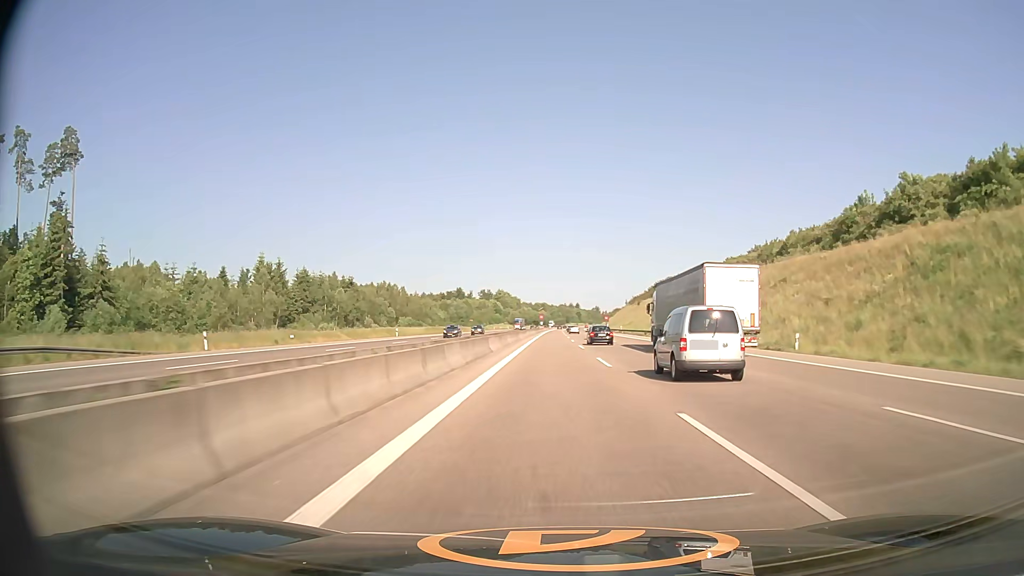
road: motorway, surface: asphalt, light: Day
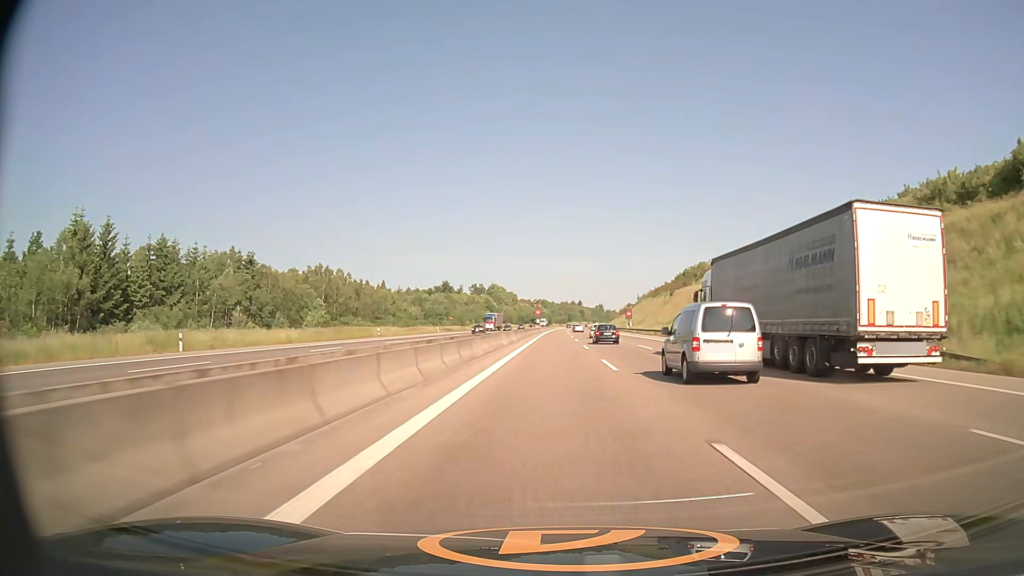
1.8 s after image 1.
(0.0, +56.6) m; 0°
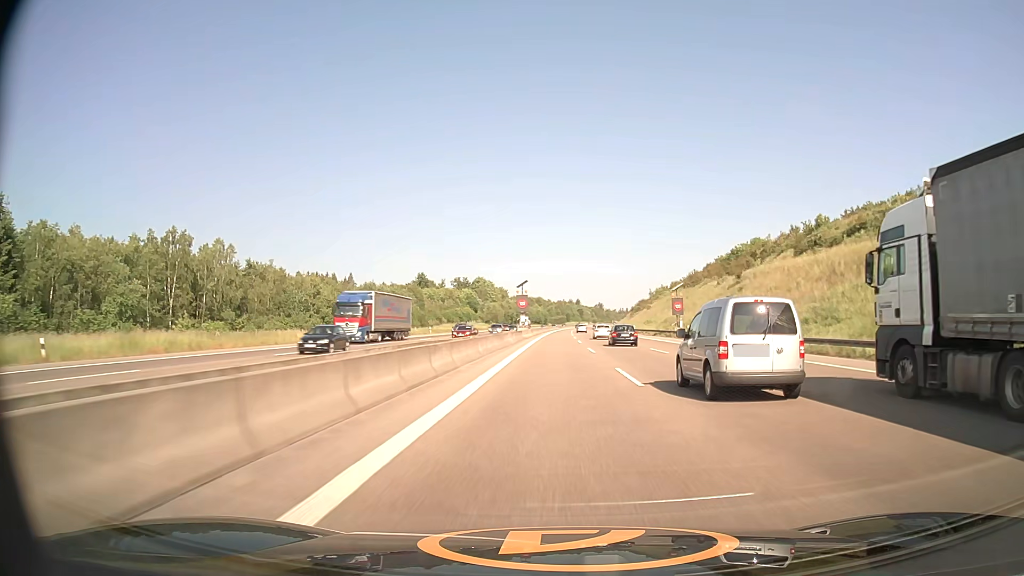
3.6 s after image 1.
(+0.2, +58.7) m; 0°
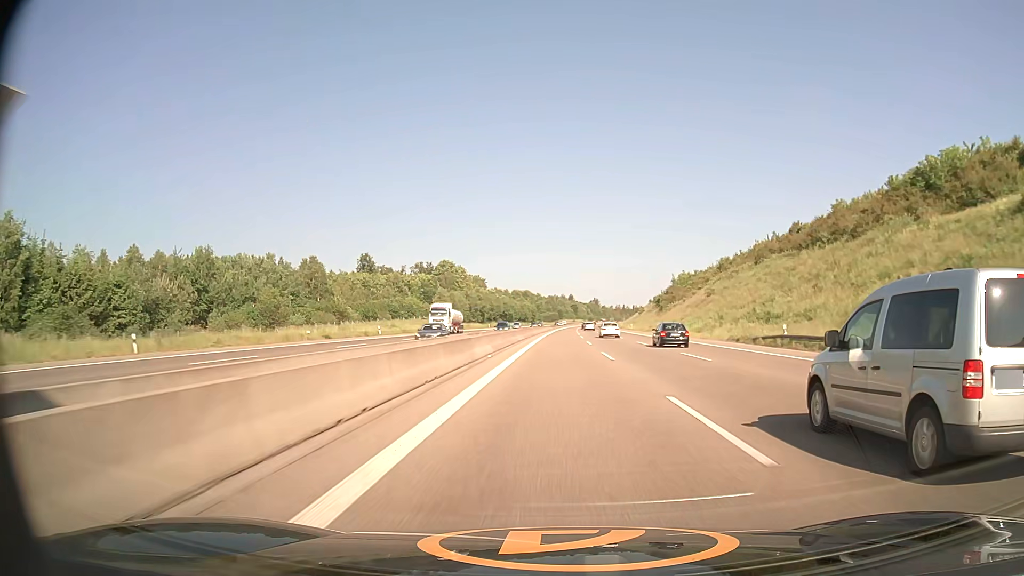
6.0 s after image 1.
(+0.5, +80.3) m; +1°
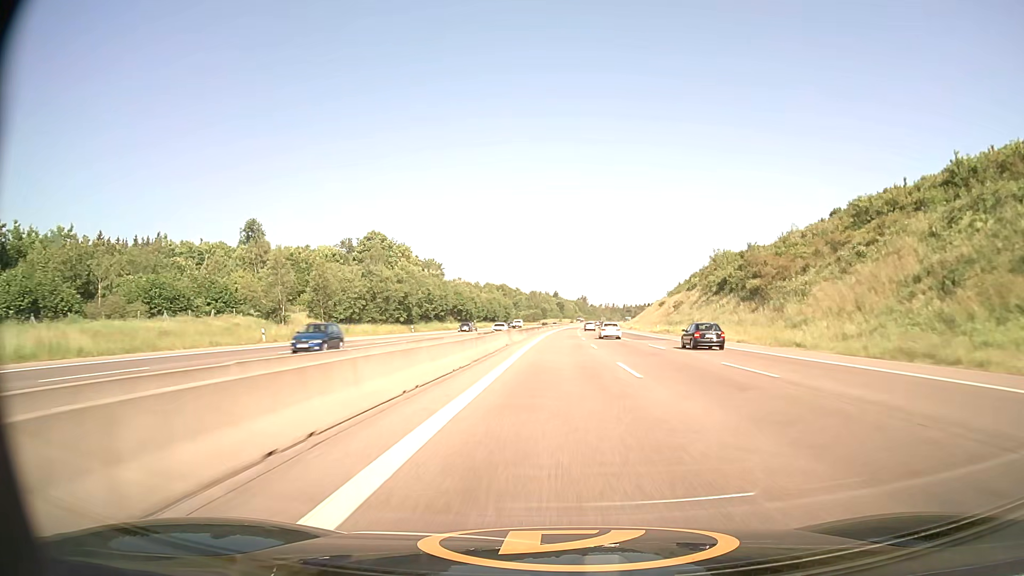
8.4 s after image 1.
(+1.1, +80.3) m; +1°
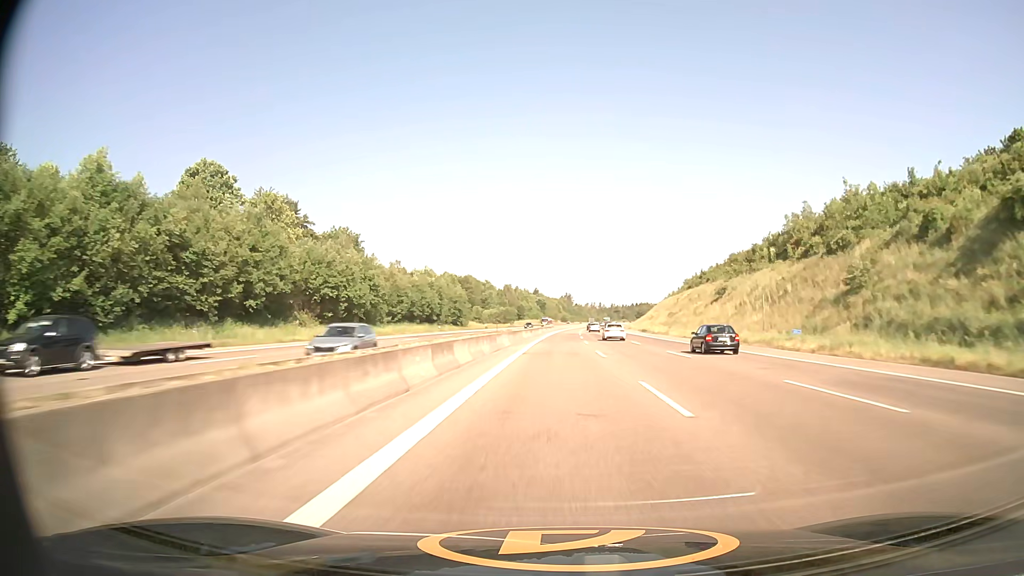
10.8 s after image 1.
(+1.1, +79.6) m; +1°
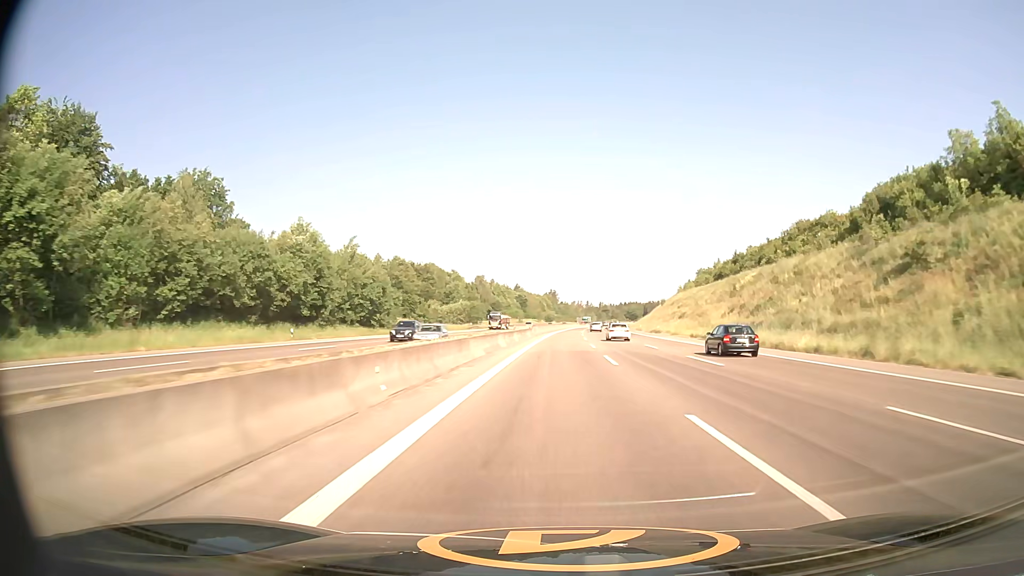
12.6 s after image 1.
(+0.8, +59.6) m; +1°
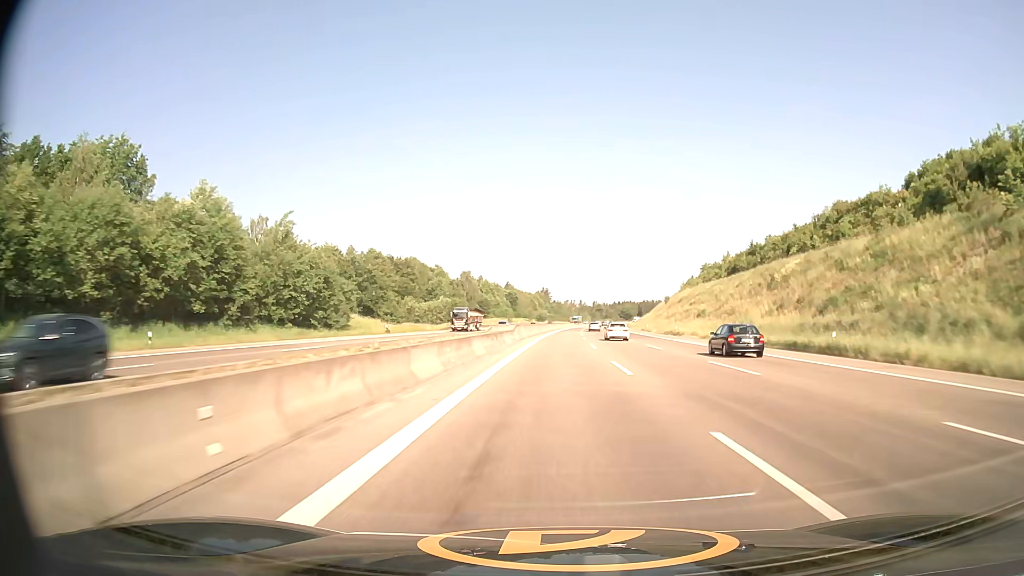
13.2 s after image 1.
(+0.1, +20.0) m; +1°
